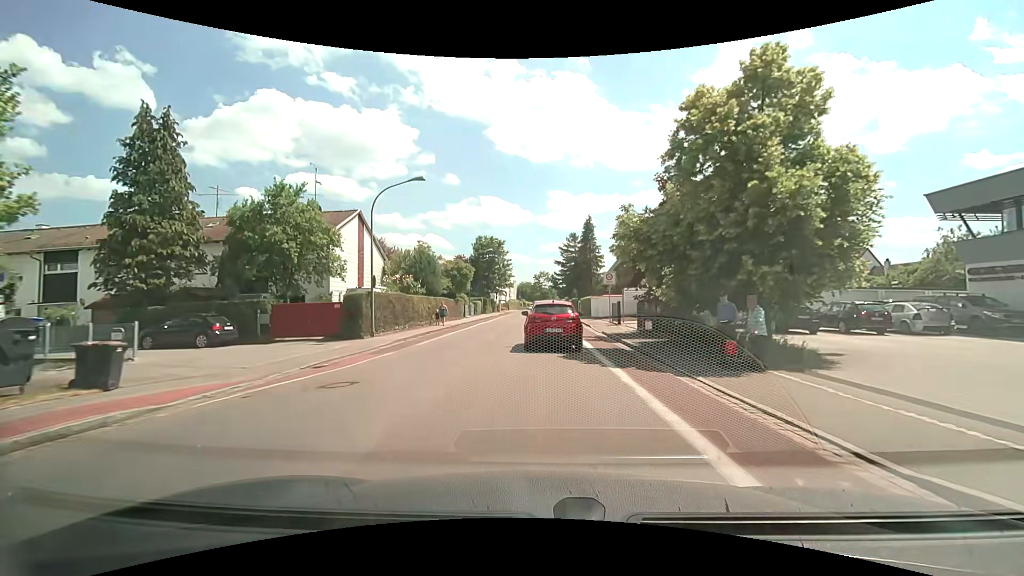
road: tertiary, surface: asphalt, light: Day
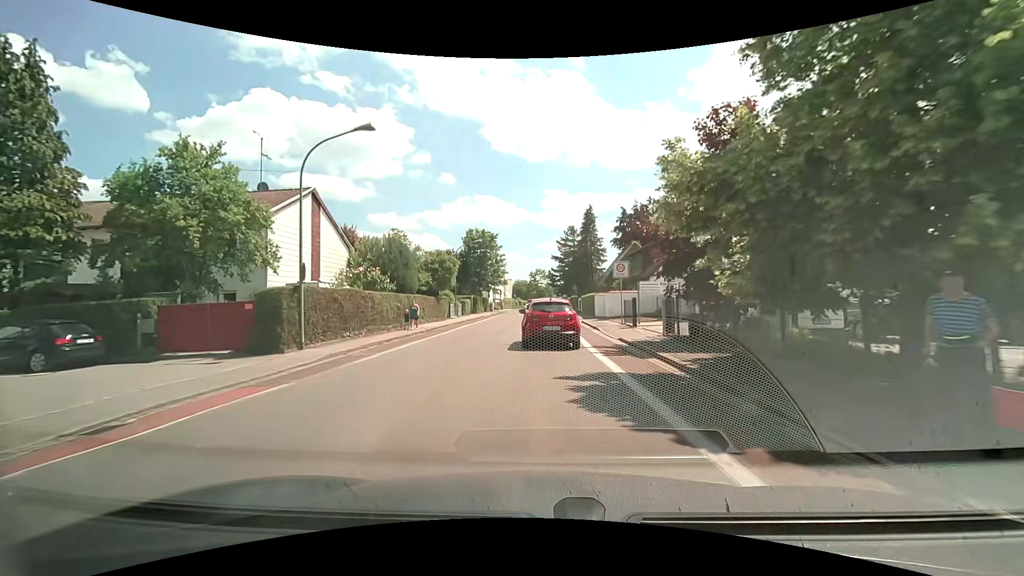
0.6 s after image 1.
(0.0, +6.5) m; 0°
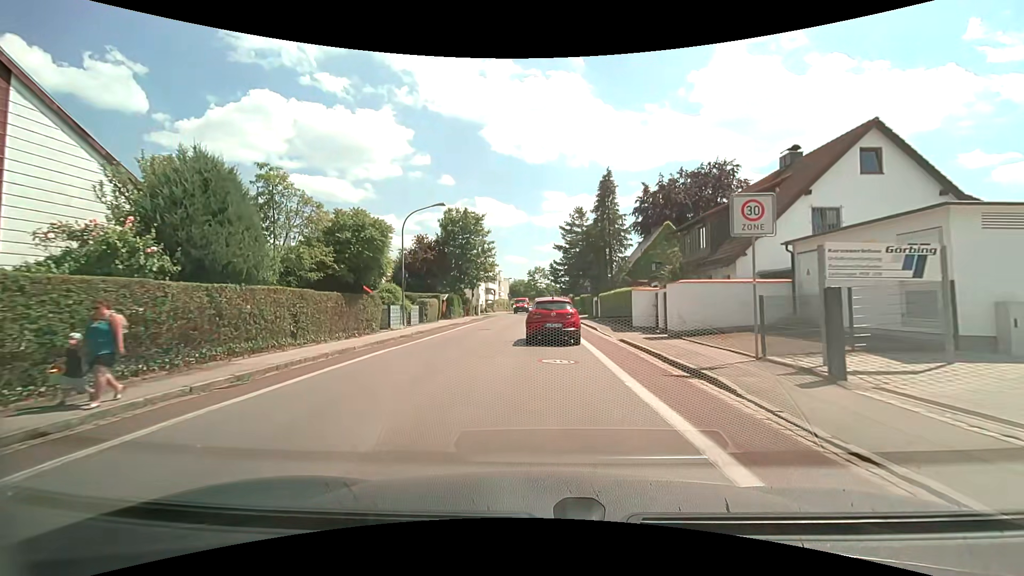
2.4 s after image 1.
(+0.1, +17.5) m; +1°
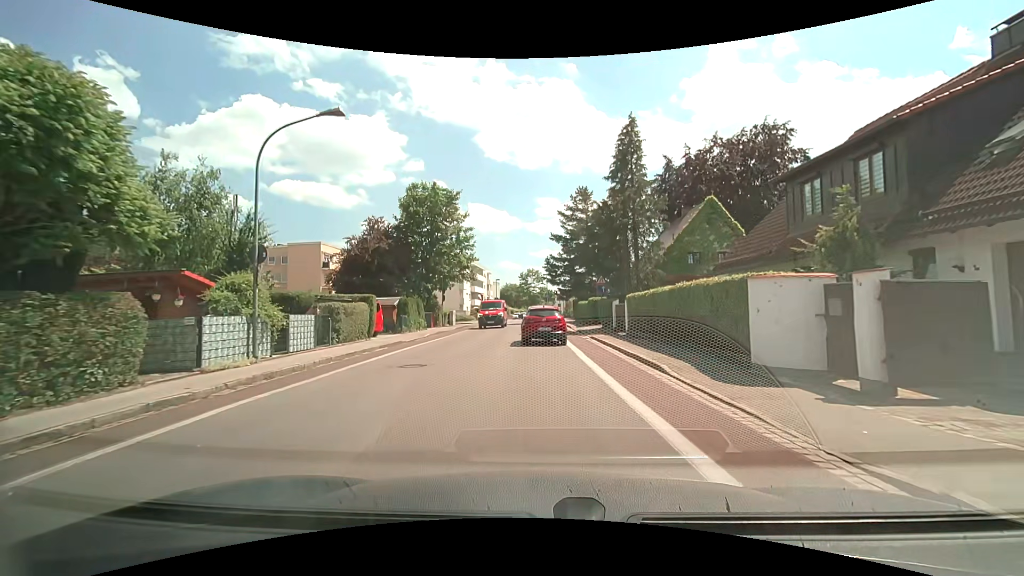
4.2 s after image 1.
(-0.1, +14.5) m; 0°
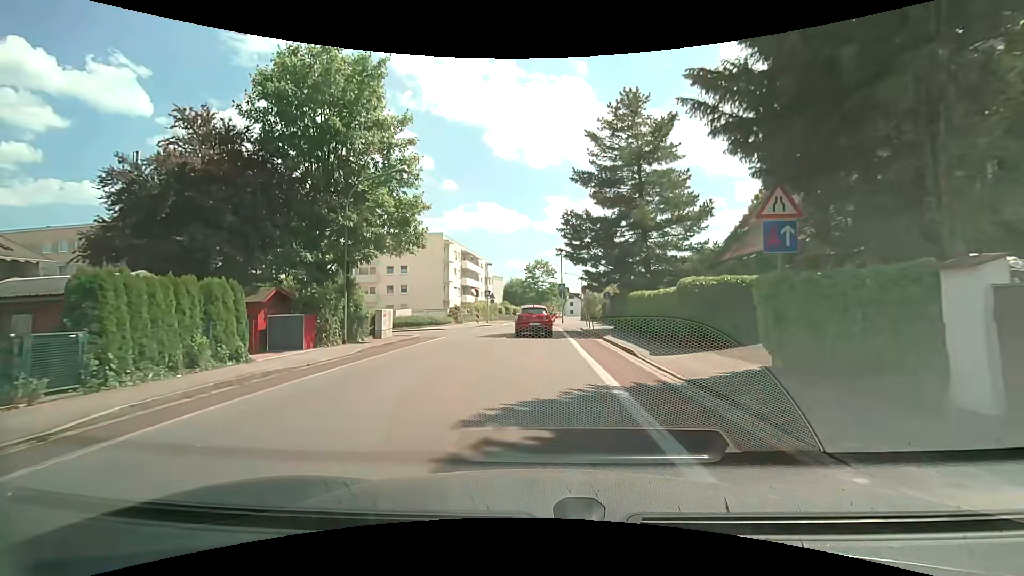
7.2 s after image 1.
(+0.2, +23.6) m; 0°
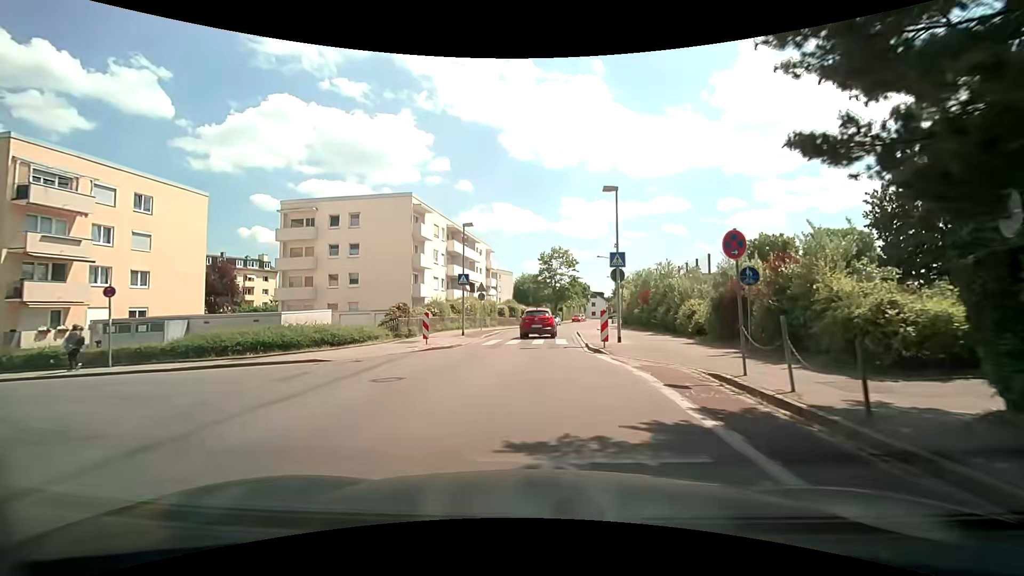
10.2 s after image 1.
(-0.4, +24.8) m; -1°
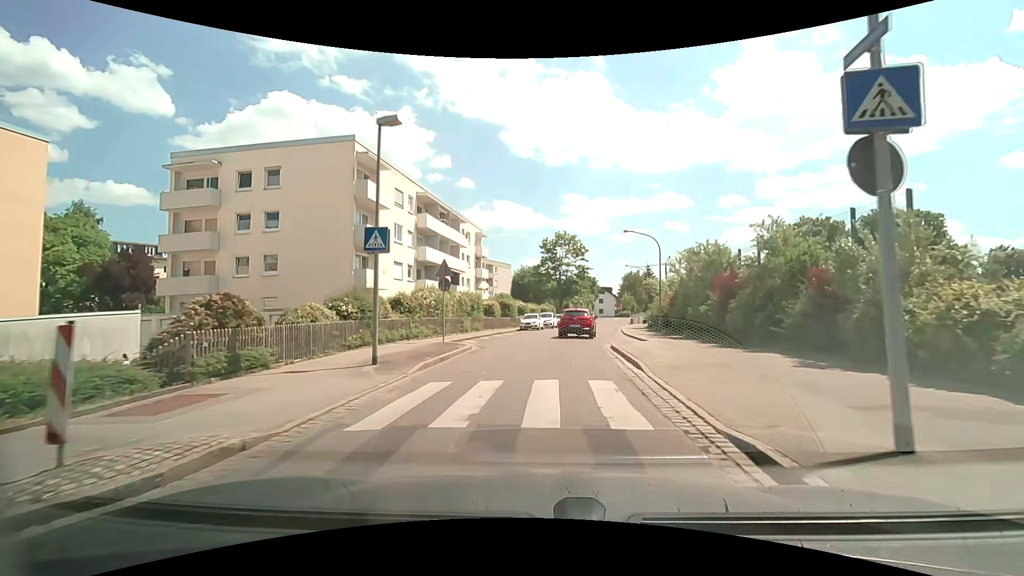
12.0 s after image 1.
(-0.2, +14.9) m; -1°
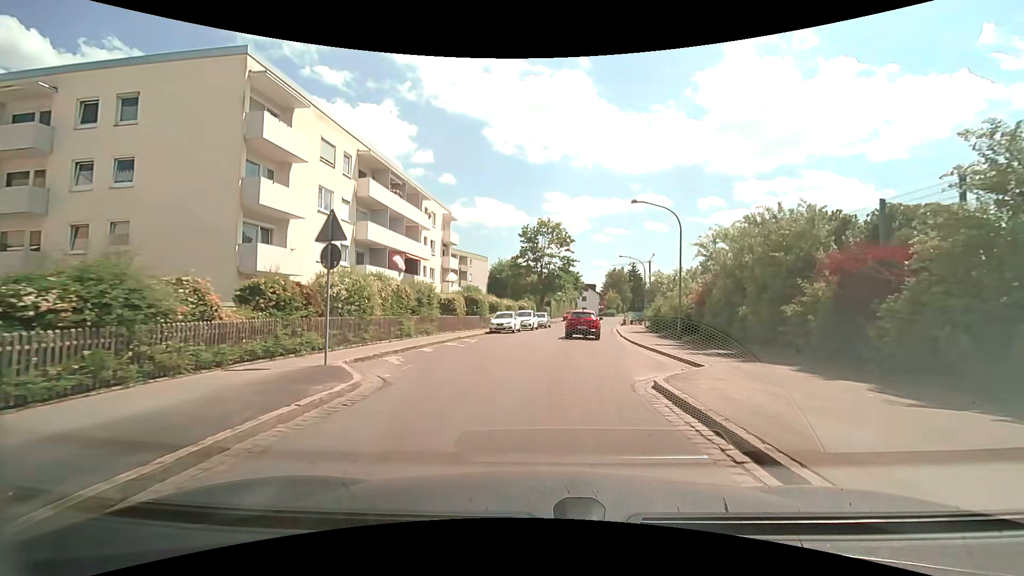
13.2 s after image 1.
(+0.2, +9.9) m; +1°
(0, +10) (+2, +20) (+3, +30) (+5, +40) (+6, +50) (+8, +59) (+10, +69) (+12, +79) (+14, +89) (+17, +98) m
